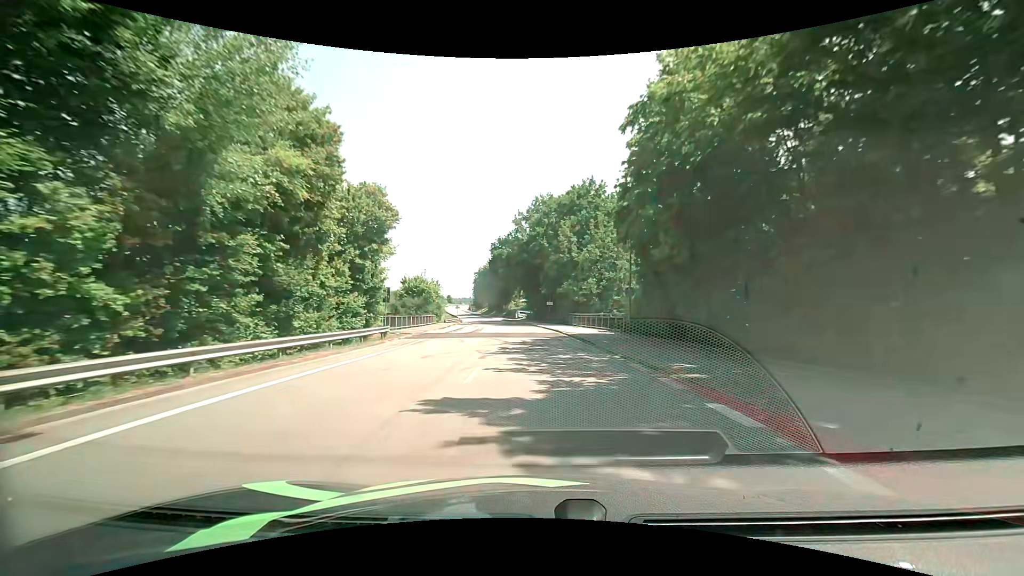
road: unclassified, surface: asphalt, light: Day
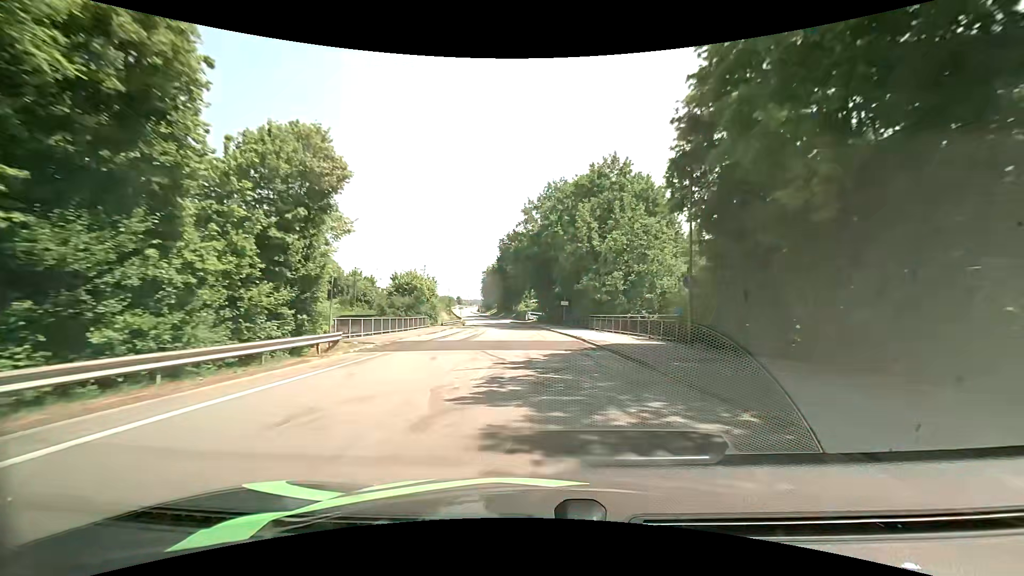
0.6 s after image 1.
(-0.1, +9.3) m; -2°
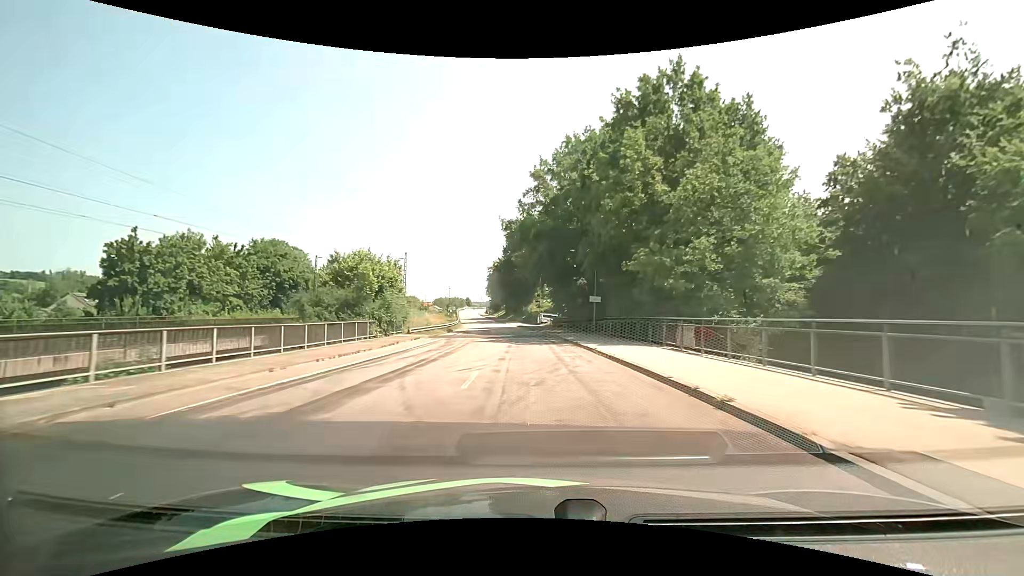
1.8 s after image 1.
(-0.2, +19.0) m; -1°
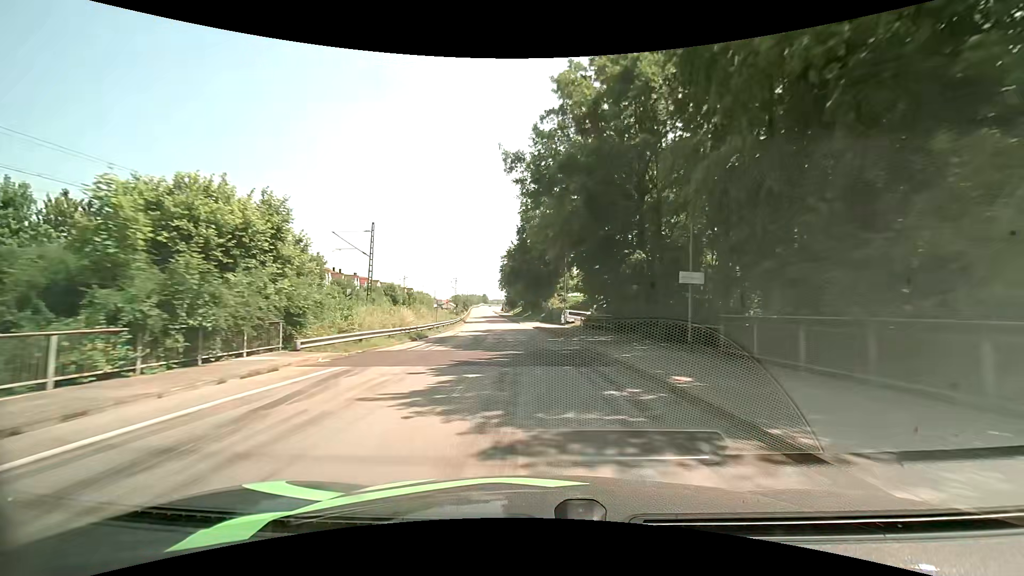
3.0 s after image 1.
(-0.3, +19.3) m; -2°
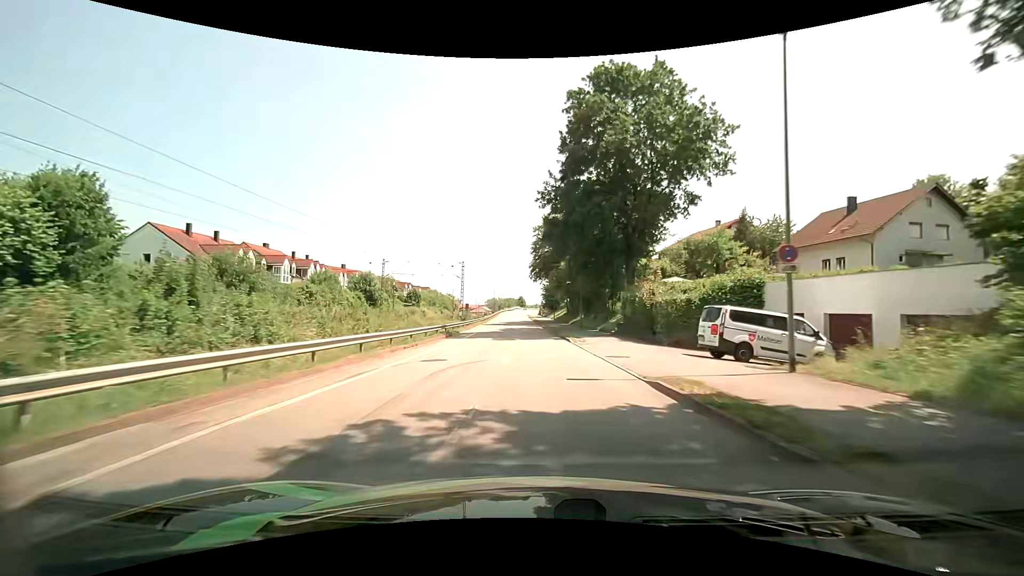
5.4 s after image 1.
(-1.7, +39.6) m; -4°
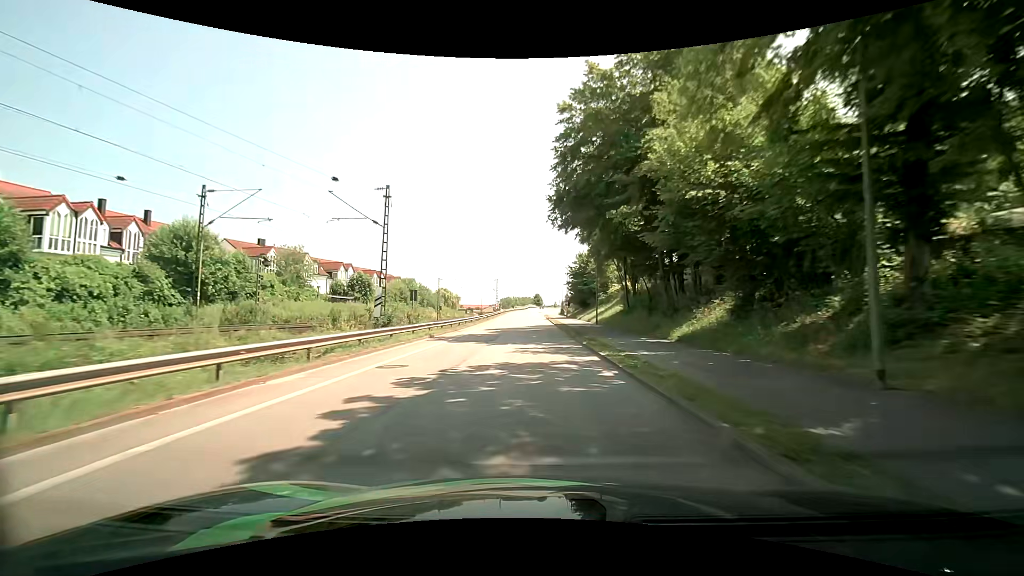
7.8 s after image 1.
(-1.1, +40.3) m; -3°
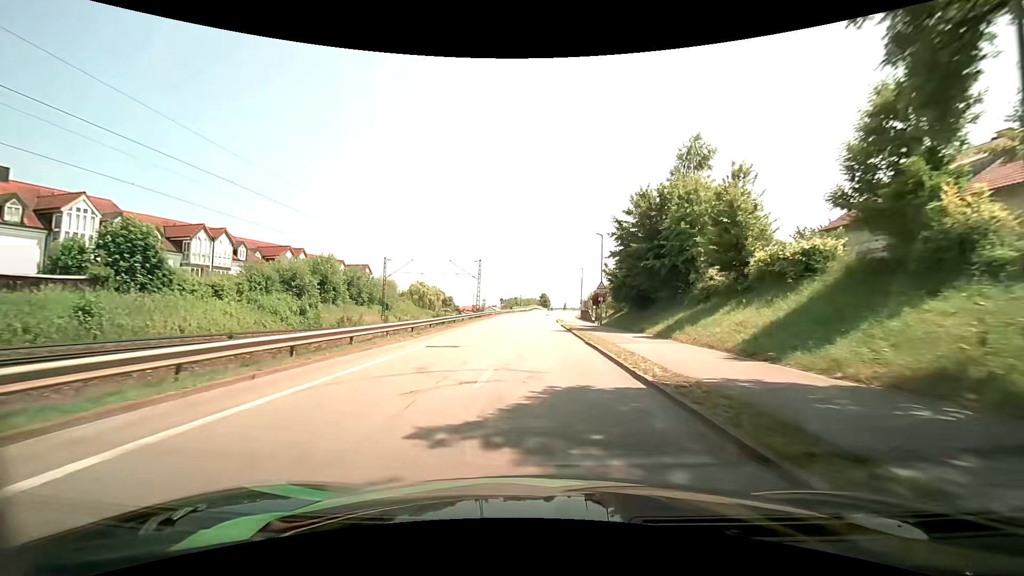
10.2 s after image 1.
(+0.1, +37.2) m; 0°
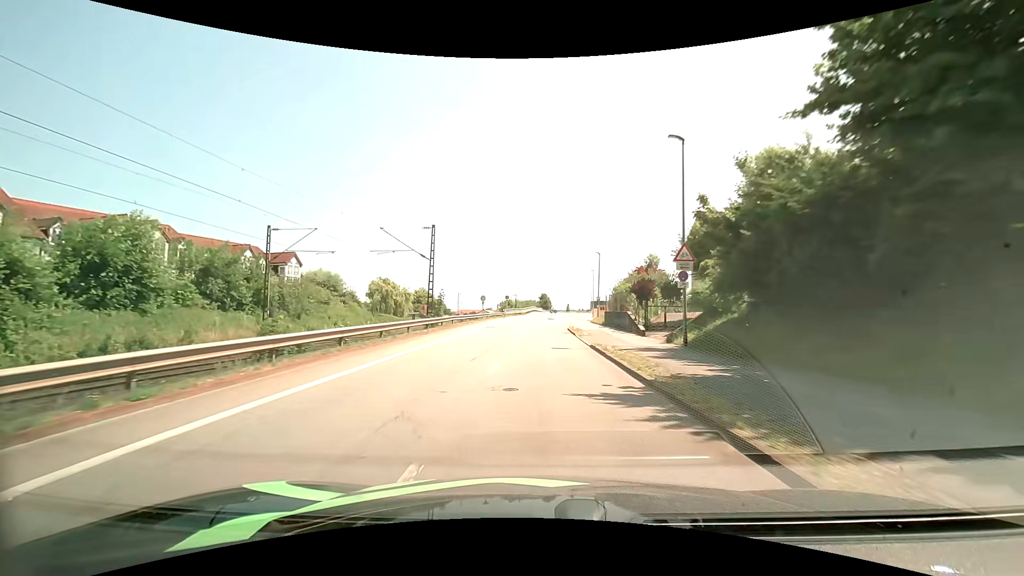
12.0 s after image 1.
(+0.1, +24.9) m; +1°
(0, +10) (0, +20) (0, +30) (0, +40) (0, +50) (+1, +60) (+4, +69) (+13, +74) (+23, +74) (+33, +75) m
